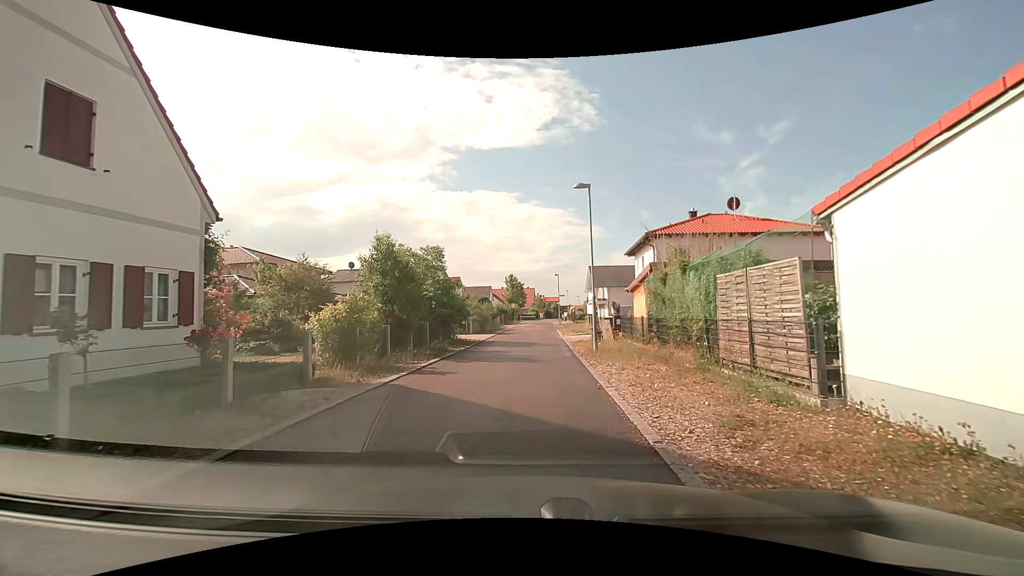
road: residential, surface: asphalt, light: Day
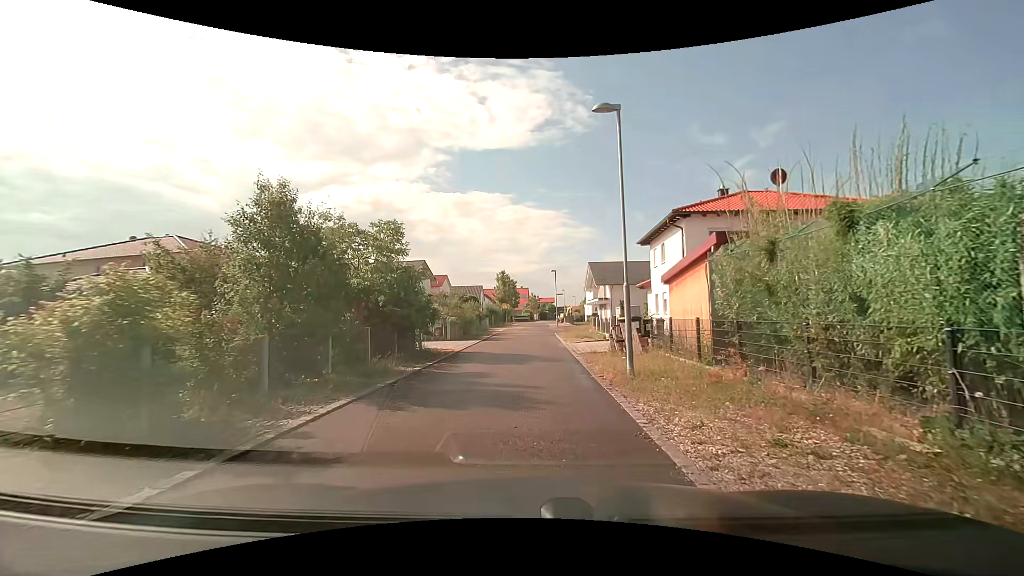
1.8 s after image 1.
(0.0, +7.1) m; +1°
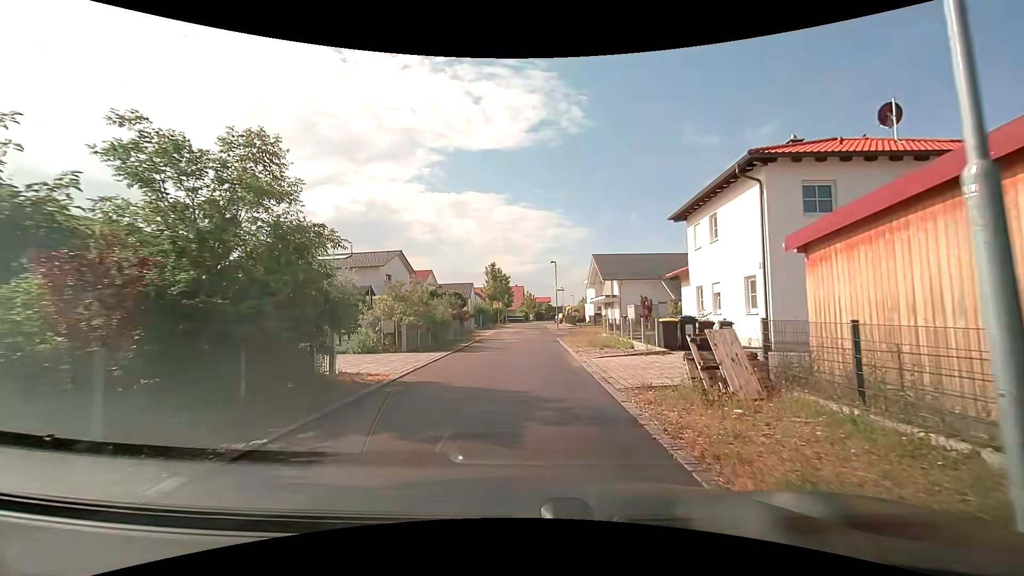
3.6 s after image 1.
(-0.1, +8.8) m; 0°
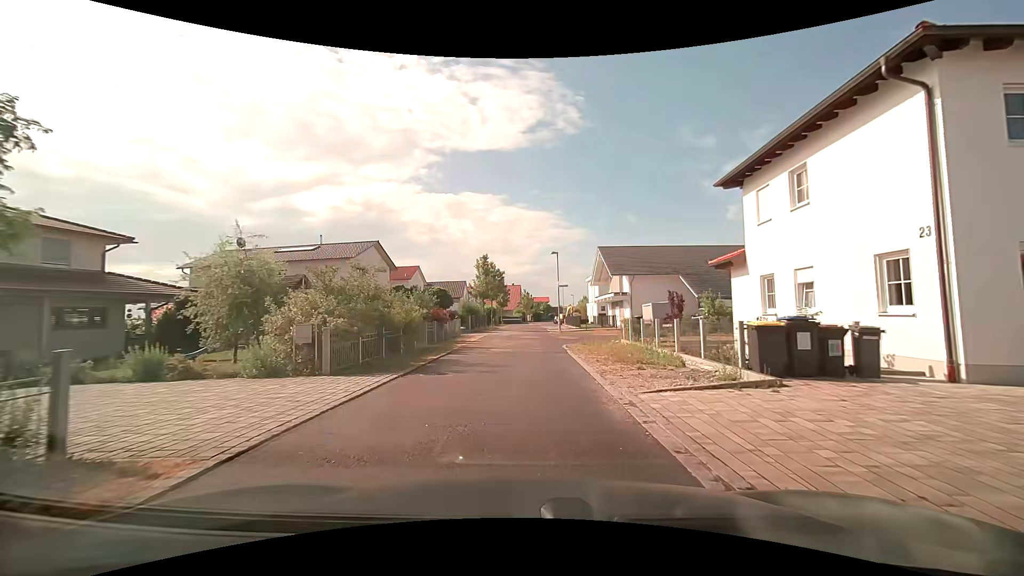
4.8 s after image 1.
(0.0, +6.8) m; 0°
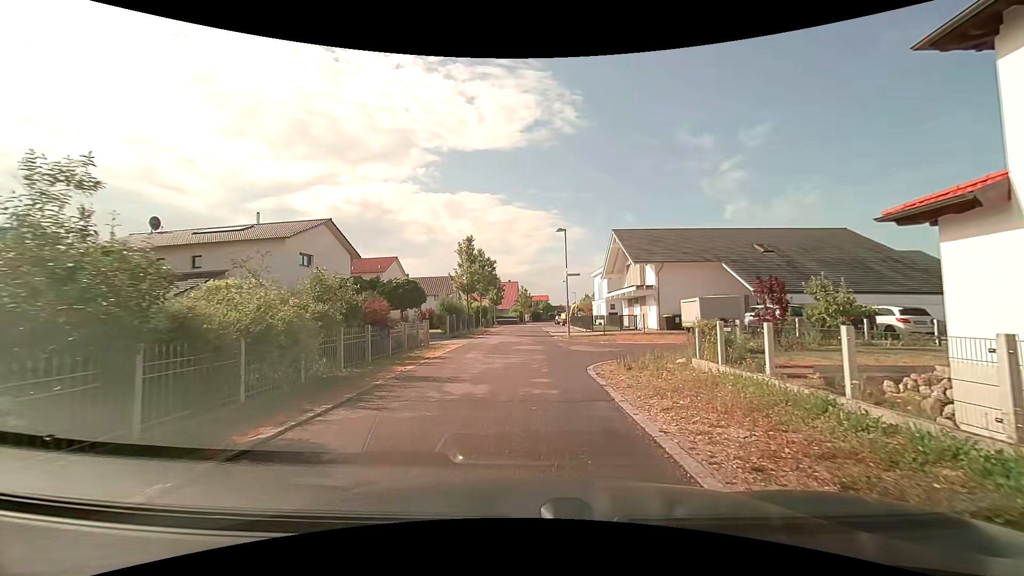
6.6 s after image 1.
(0.0, +9.7) m; -1°
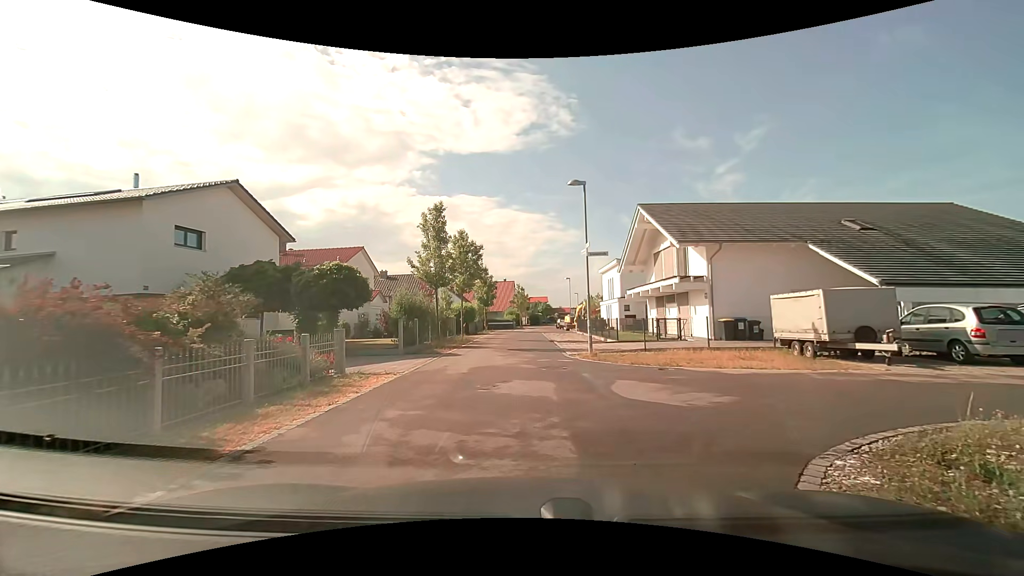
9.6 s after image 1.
(+0.1, +10.1) m; +1°
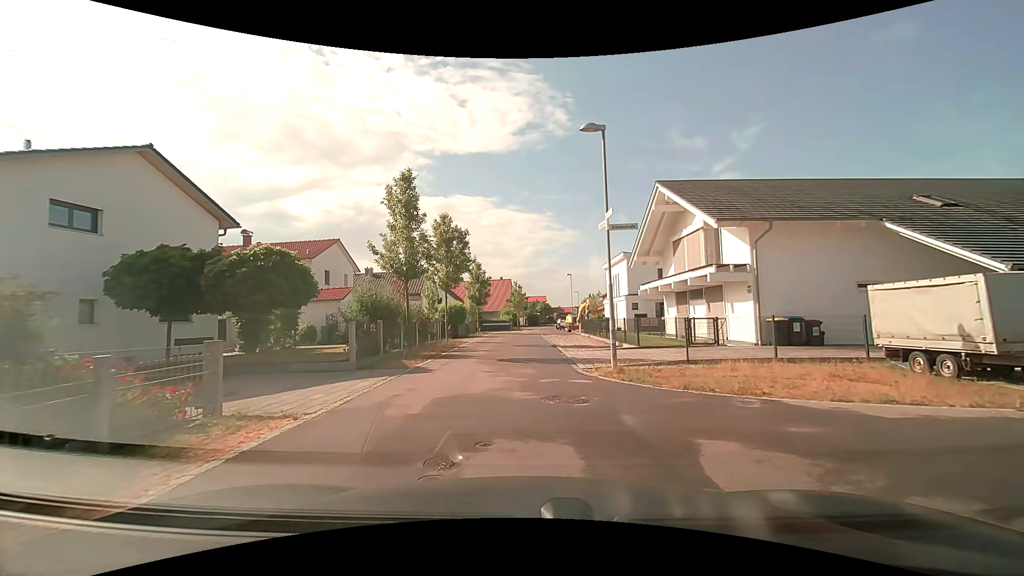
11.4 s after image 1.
(+0.1, +5.1) m; +1°
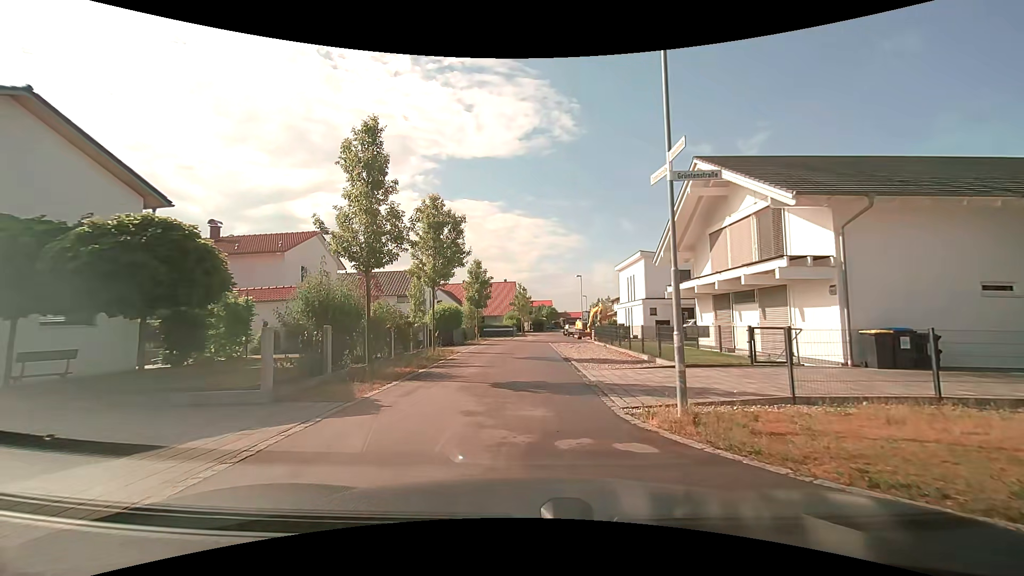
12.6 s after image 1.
(0.0, +4.9) m; -1°
(0, +10) (0, +20) (0, +30) (+1, +40) (+2, +50) (+2, +60) (+3, +70) (+6, +80) (+8, +89) (+9, +99) m
